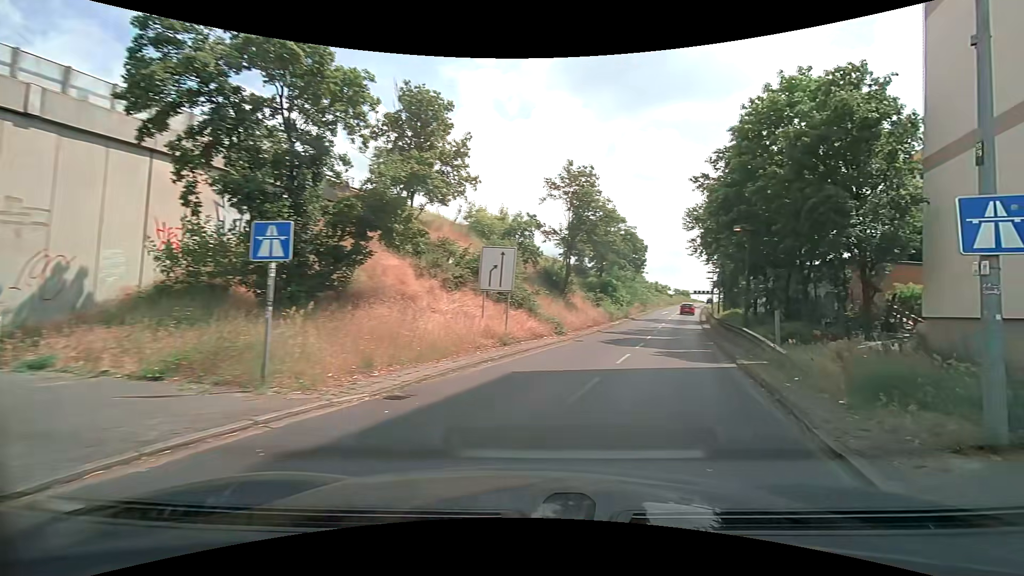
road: motorway_link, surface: asphalt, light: Day
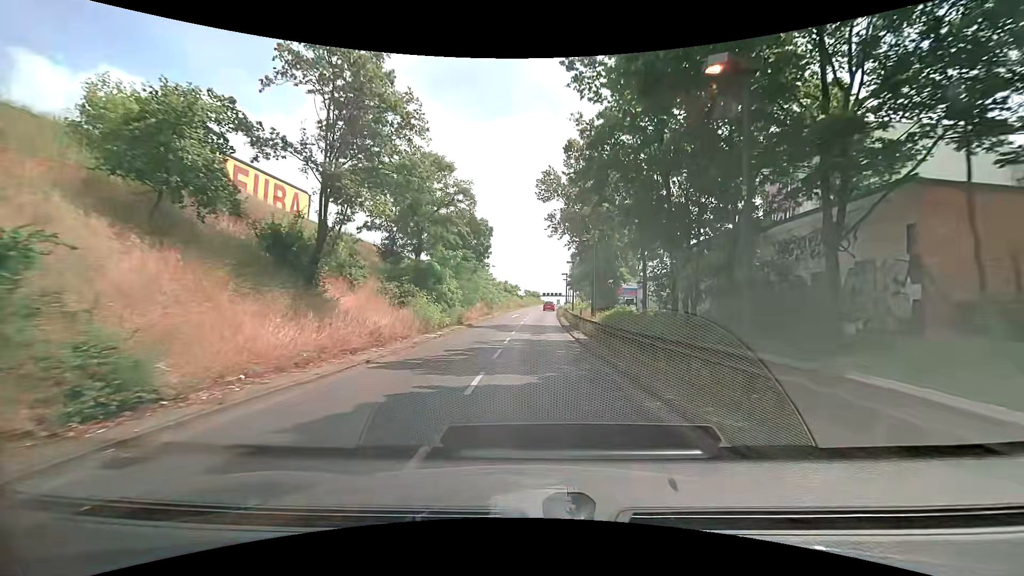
(+4.3, +17.8) m; +15°
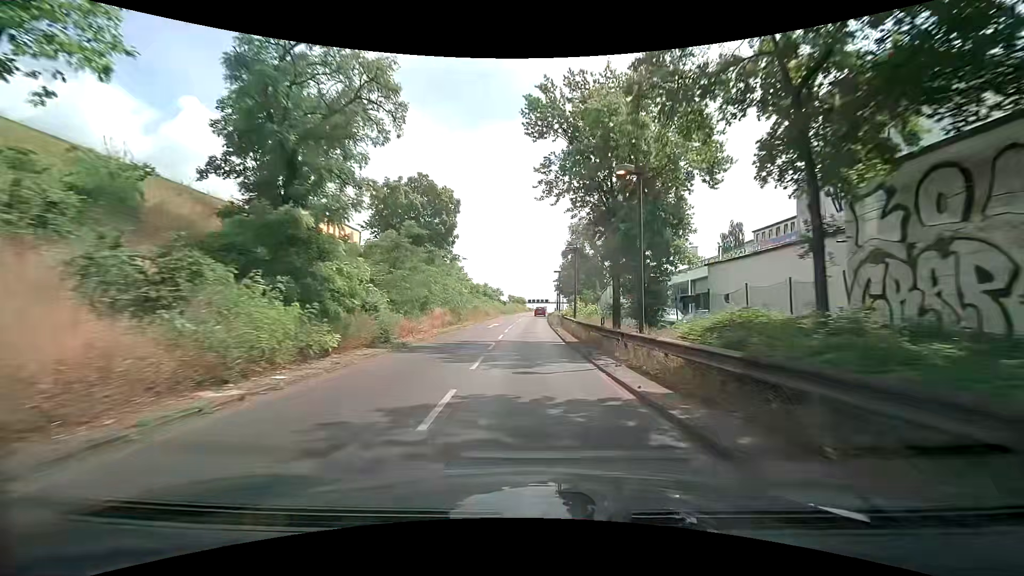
(+0.6, +15.0) m; +3°
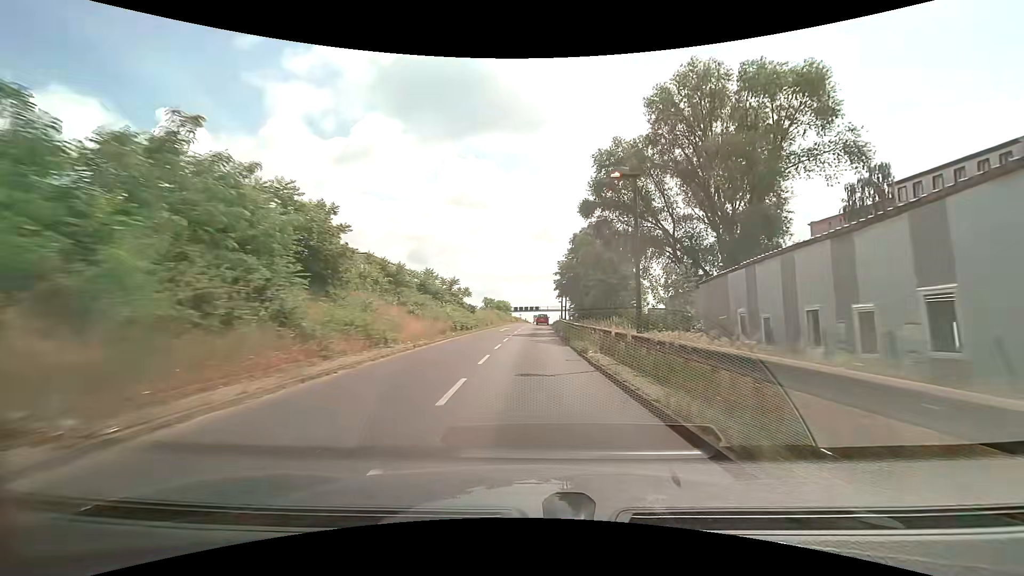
(+0.6, +41.6) m; +2°
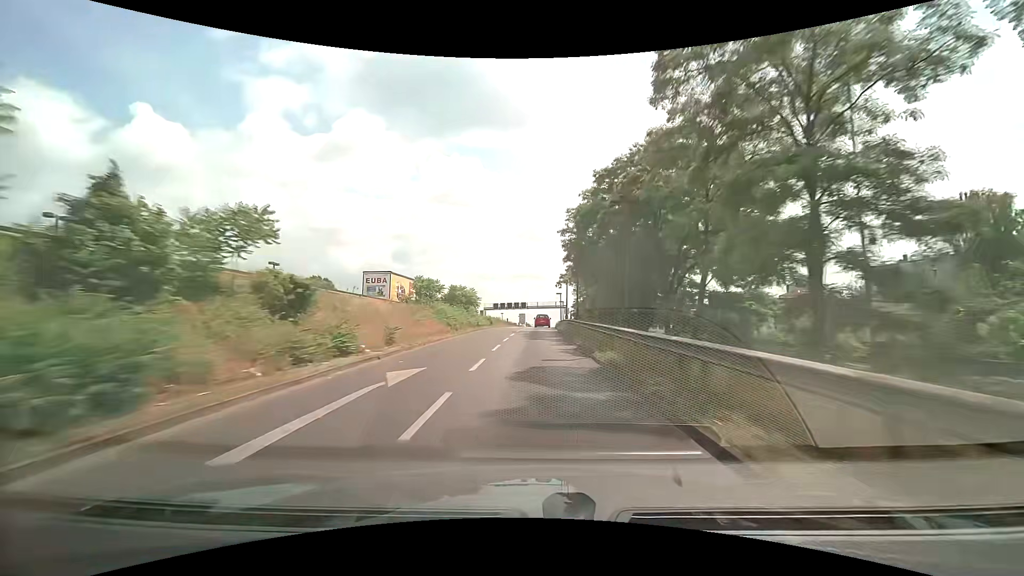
(+0.6, +39.1) m; +2°
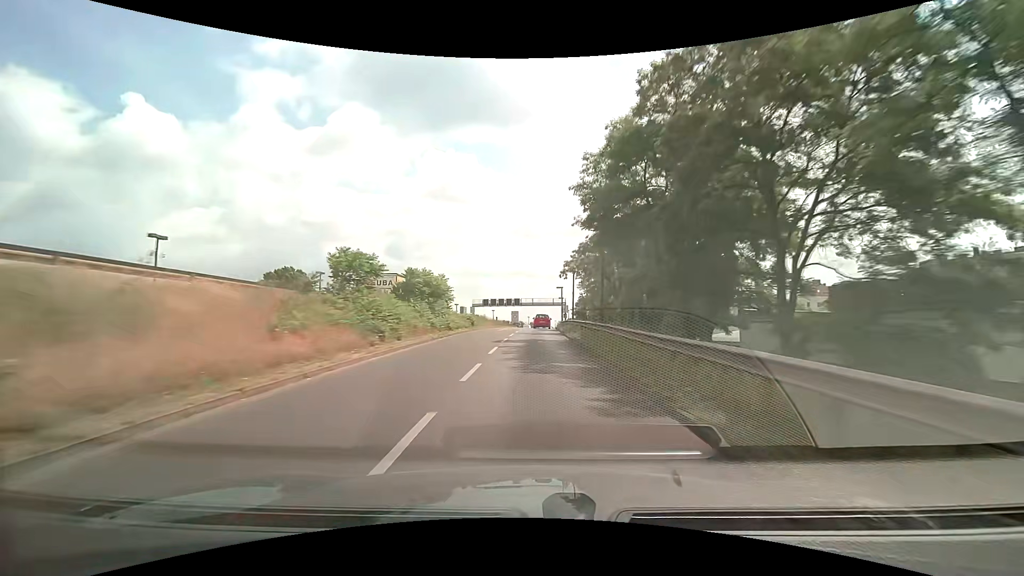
(+0.1, +14.0) m; +1°
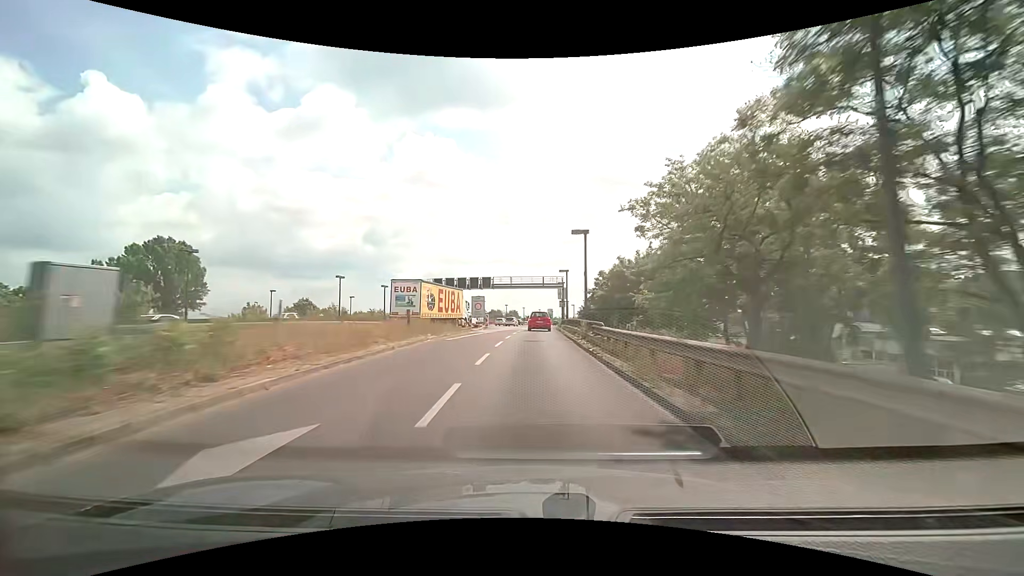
(+0.8, +39.4) m; +2°
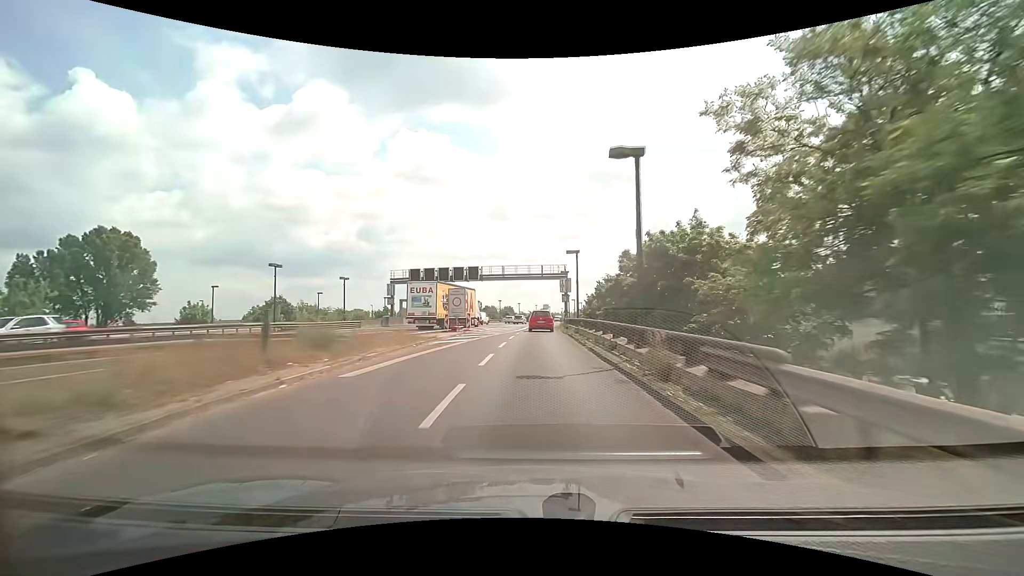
(+0.1, +11.9) m; +1°
